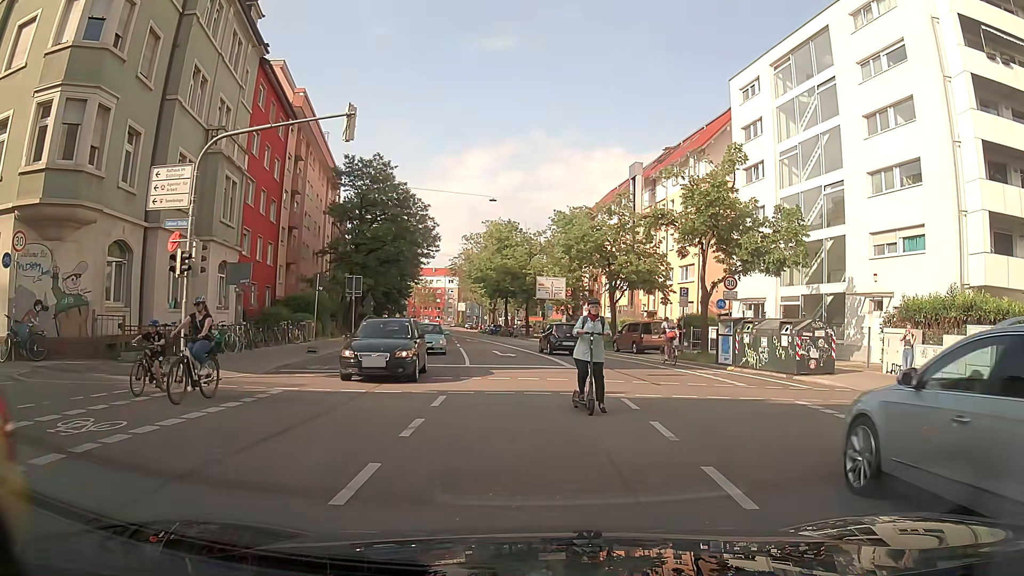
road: secondary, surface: asphalt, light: Day
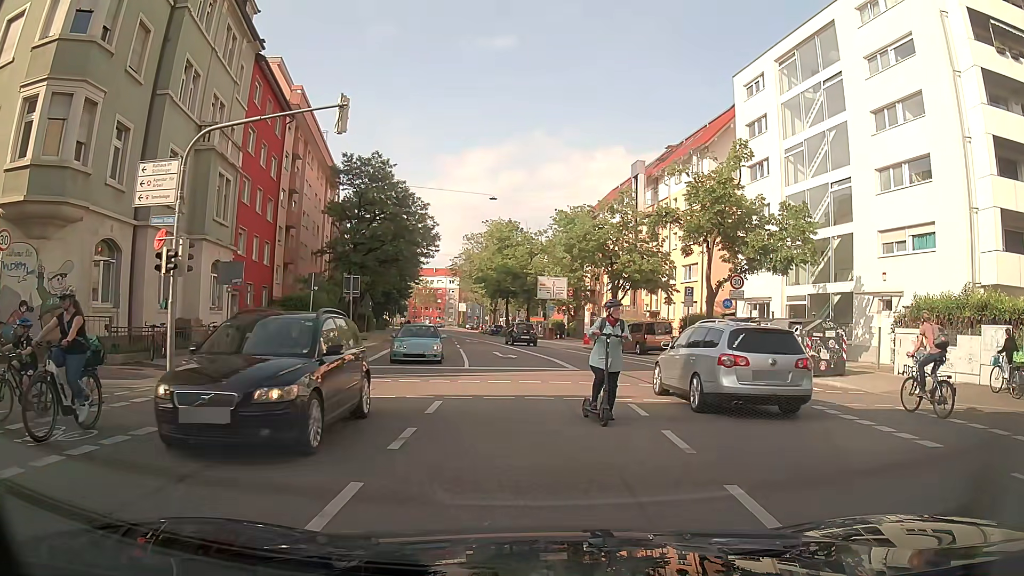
(0.0, +0.7) m; 0°
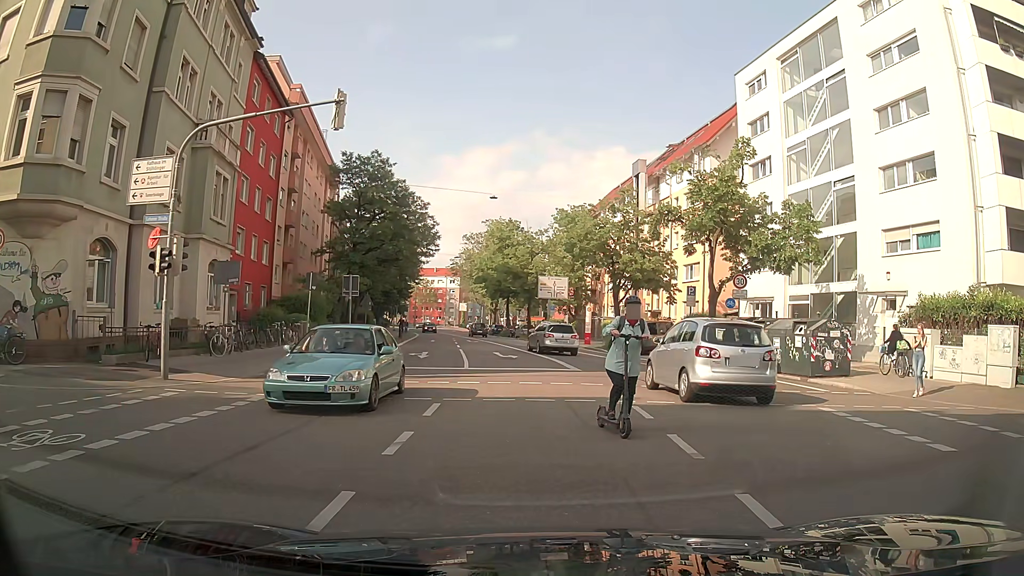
(0.0, +0.4) m; 0°
